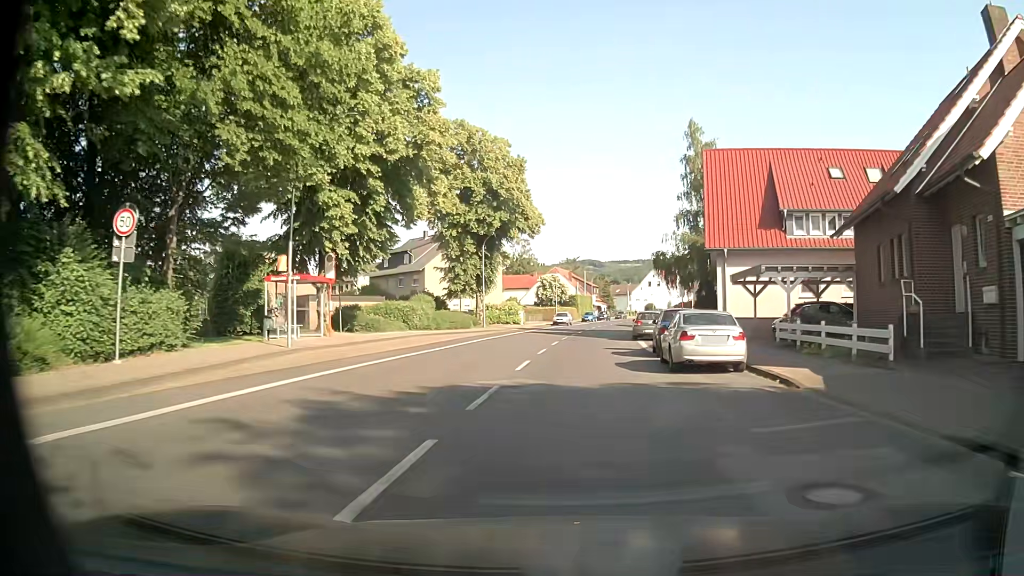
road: tertiary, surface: asphalt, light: Day
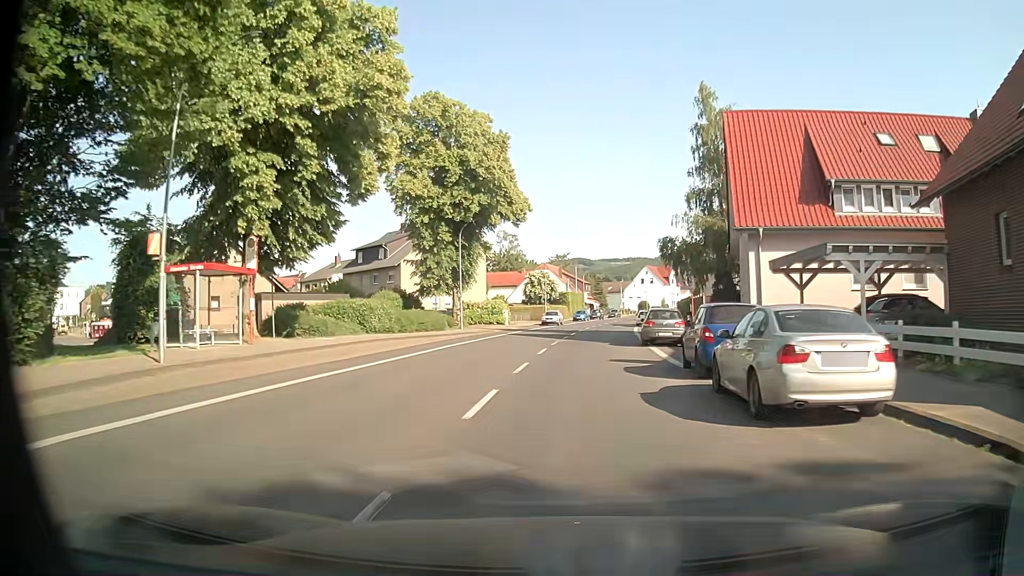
(+0.1, +7.4) m; +1°
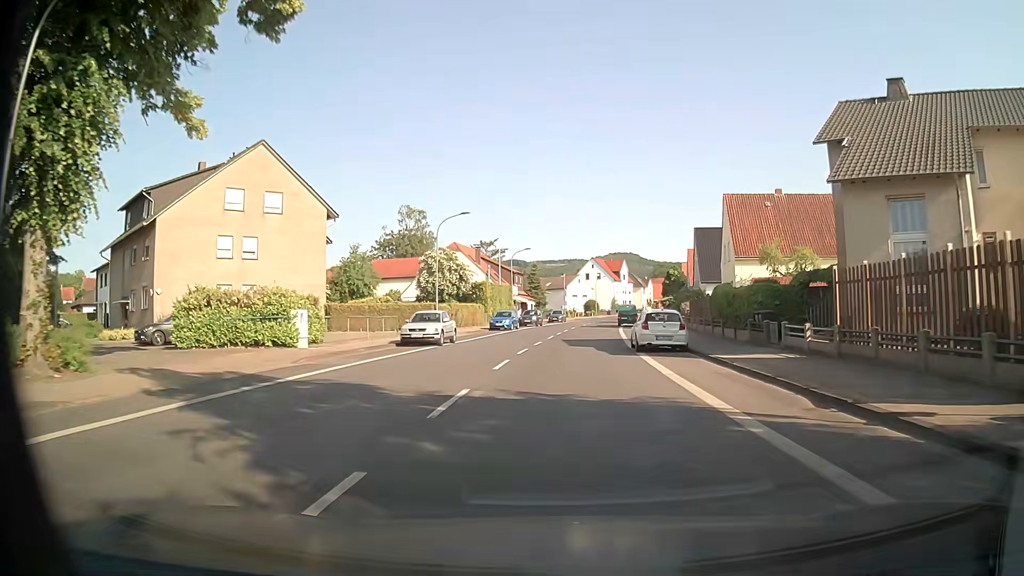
(+1.9, +37.6) m; +5°
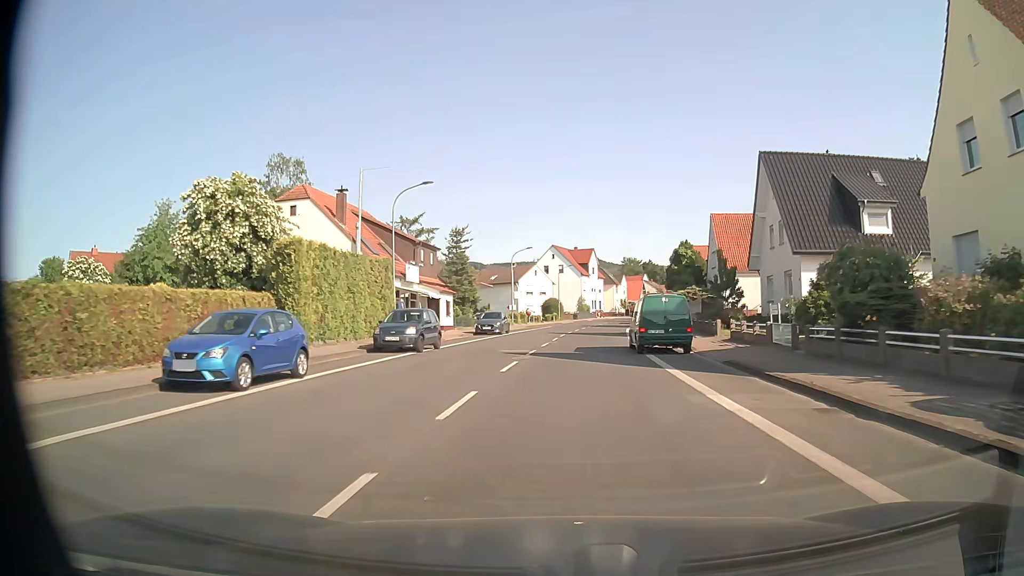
(+1.3, +38.3) m; +4°
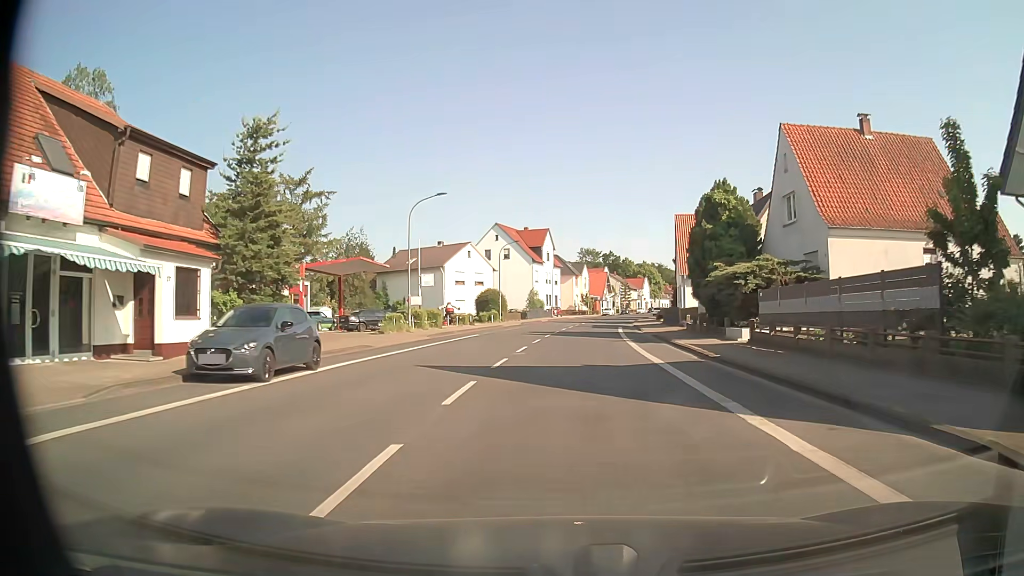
(+0.8, +30.1) m; +4°
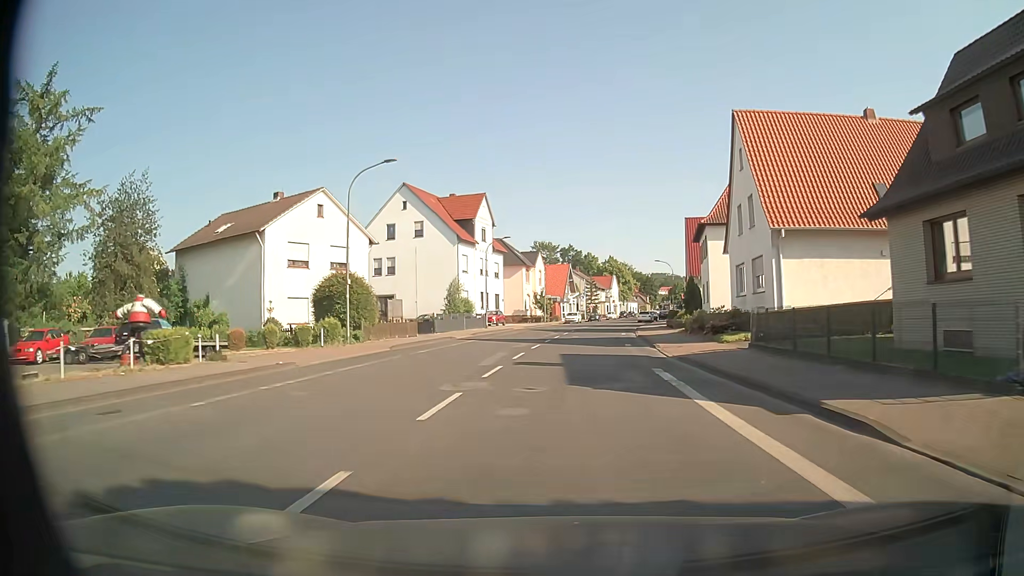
(+1.5, +37.0) m; +4°
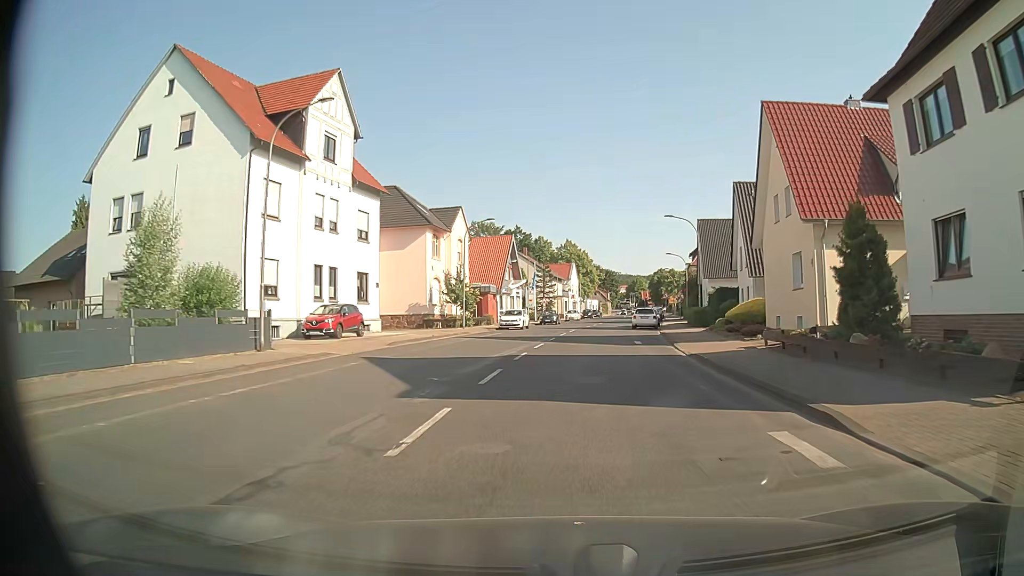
(+1.4, +38.1) m; +4°
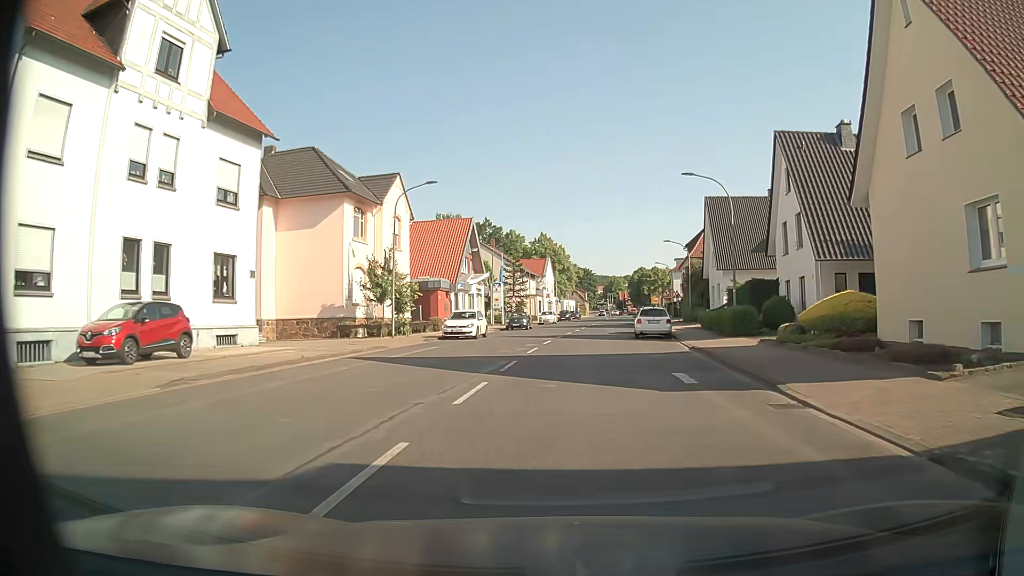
(+0.4, +14.4) m; +3°
(0, +10) (+1, +20) (+1, +30) (+2, +40) (+3, +50) (+4, +60) (+6, +70) (+7, +80) (+8, +90) (+10, +99) m
